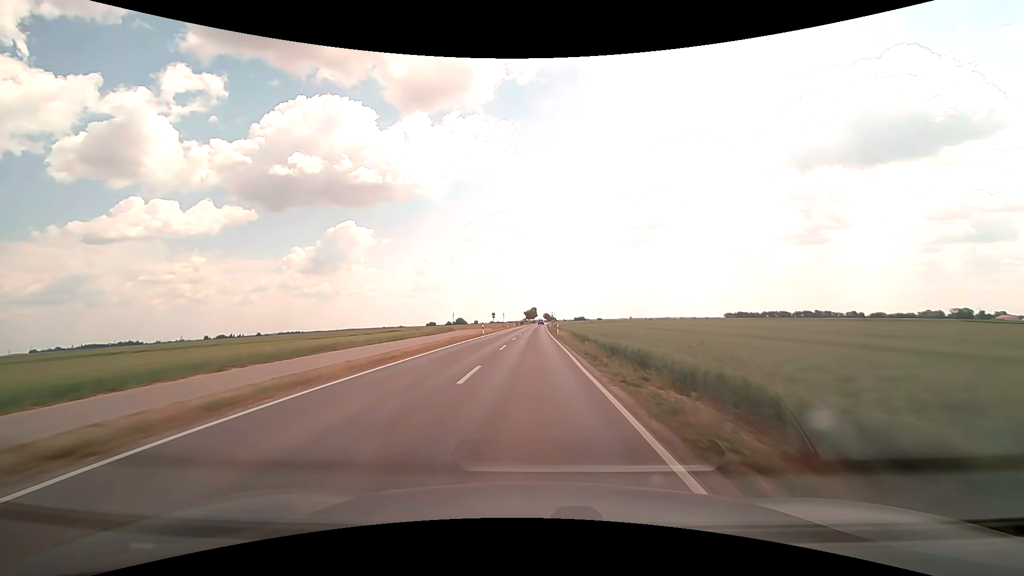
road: secondary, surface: asphalt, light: Day
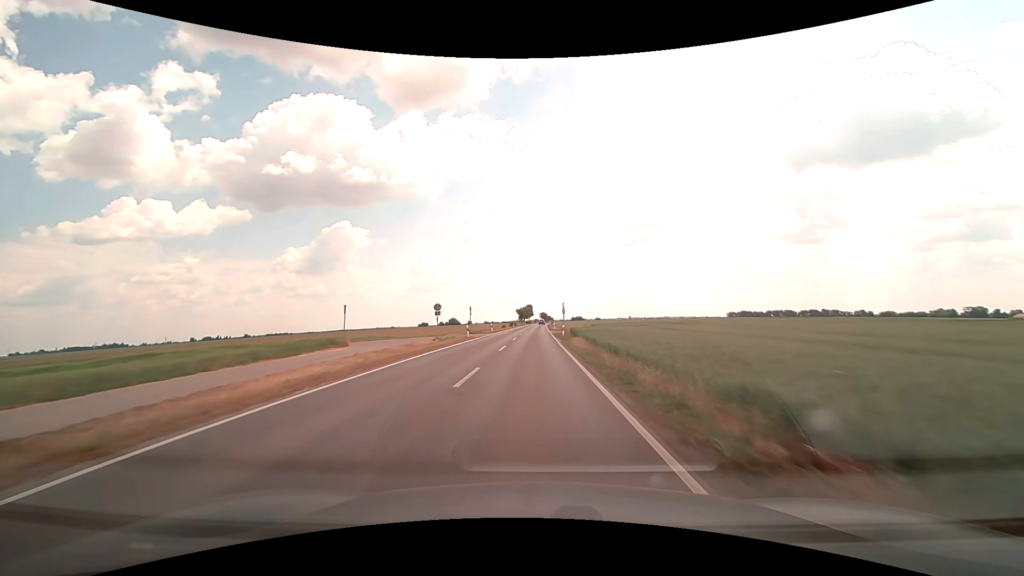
(0.0, +48.2) m; 0°
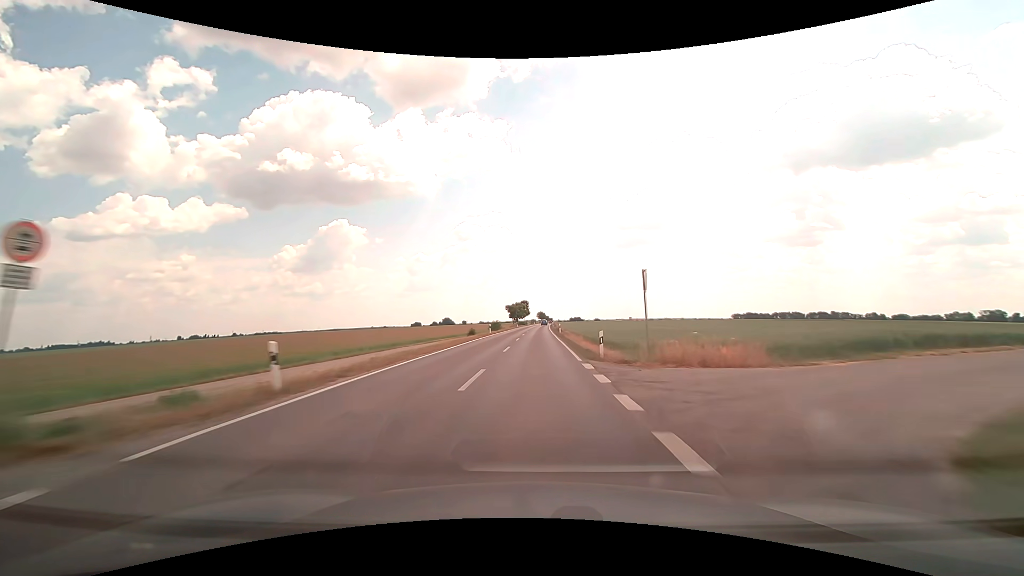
(0.0, +48.1) m; 0°
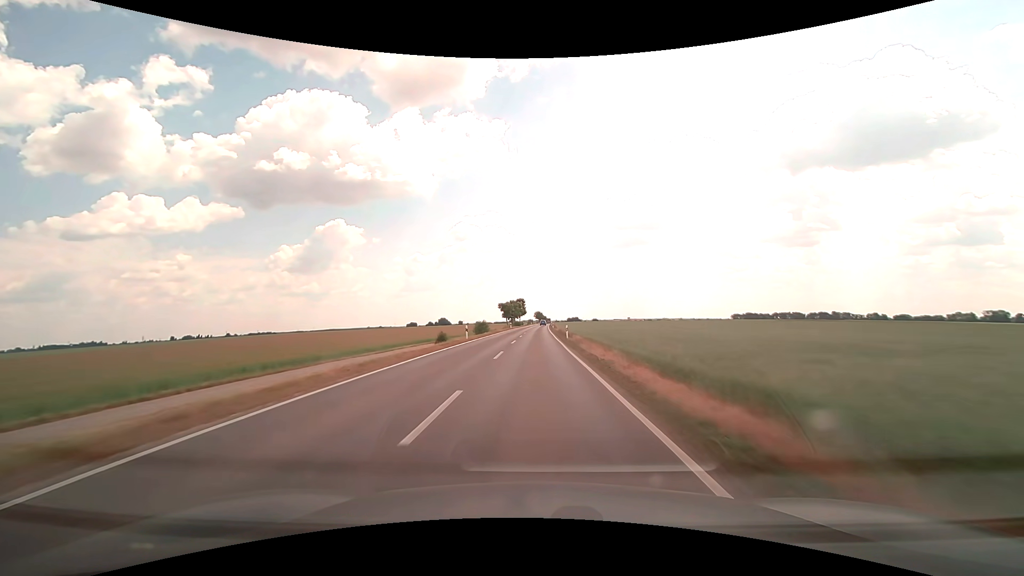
(+0.1, +16.0) m; 0°
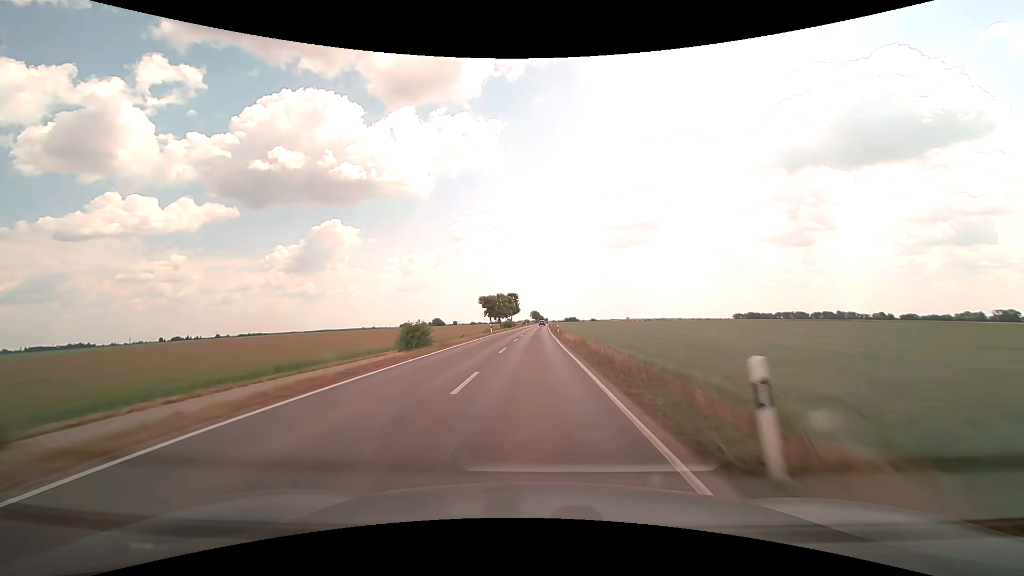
(+0.1, +32.0) m; 0°
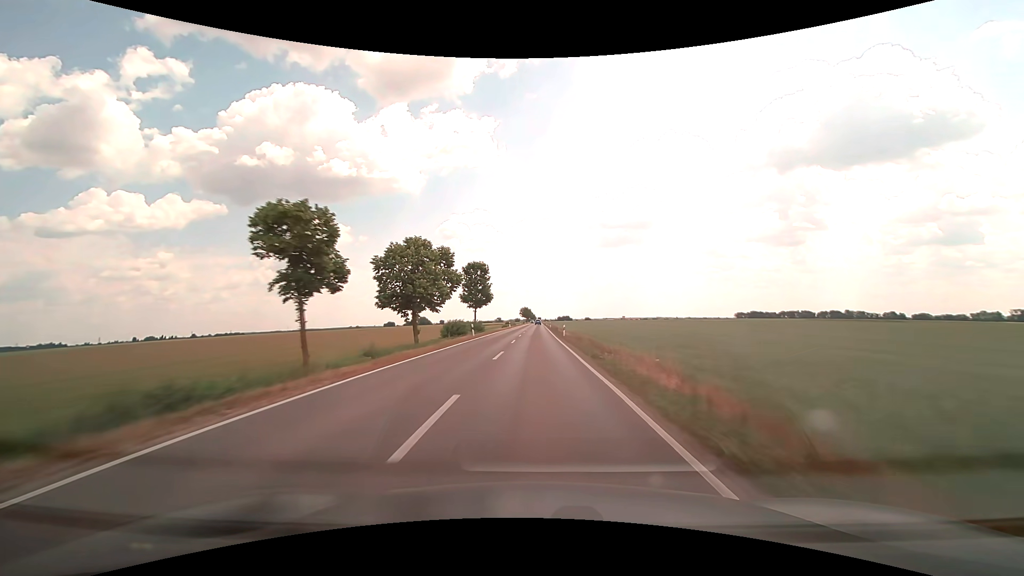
(+0.3, +63.8) m; +1°
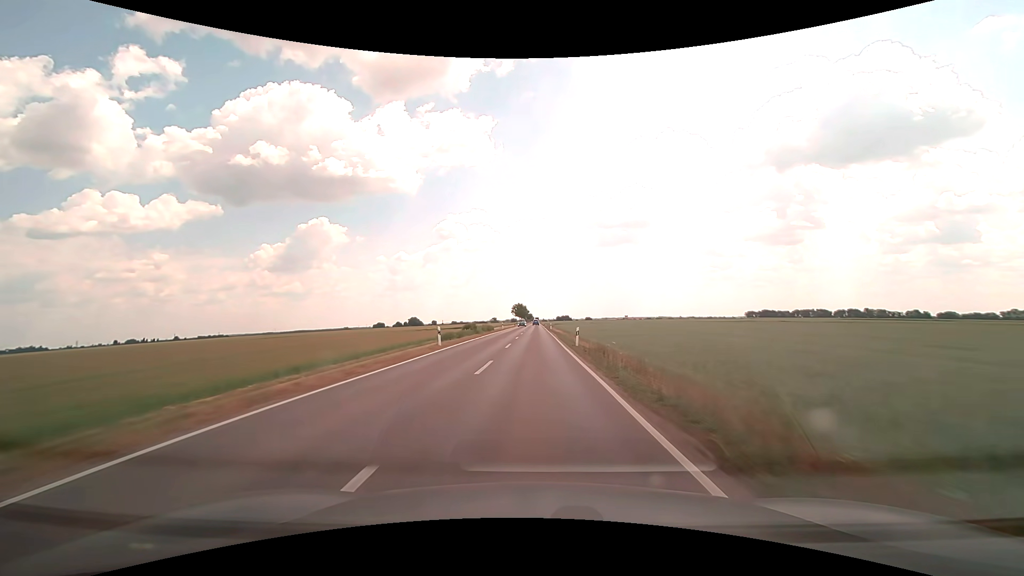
(+0.4, +64.0) m; 0°
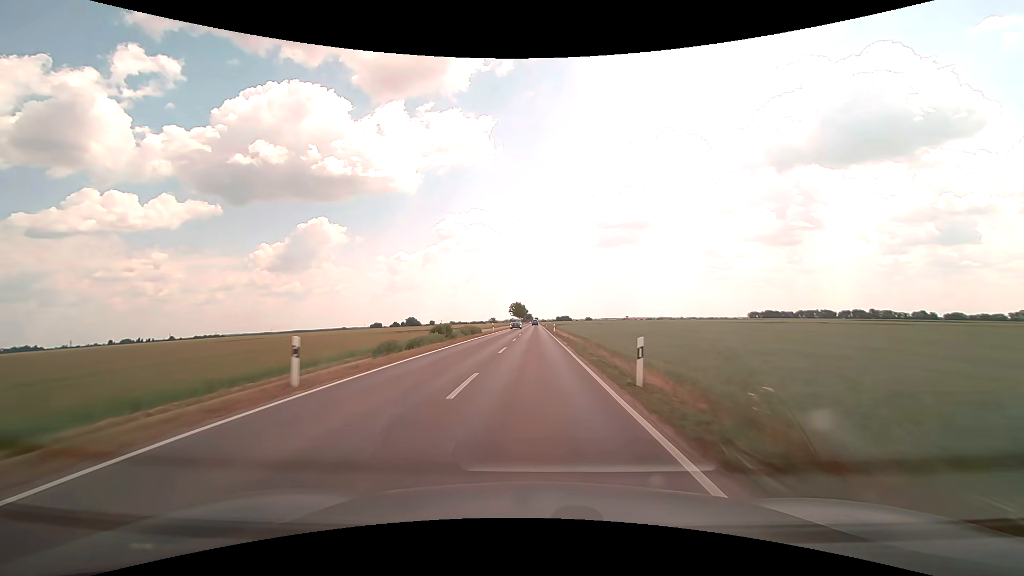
(0.0, +16.0) m; 0°
(0, +10) (0, +20) (0, +30) (0, +40) (0, +50) (0, +60) (0, +70) (0, +80) (0, +90) (0, +100) m
